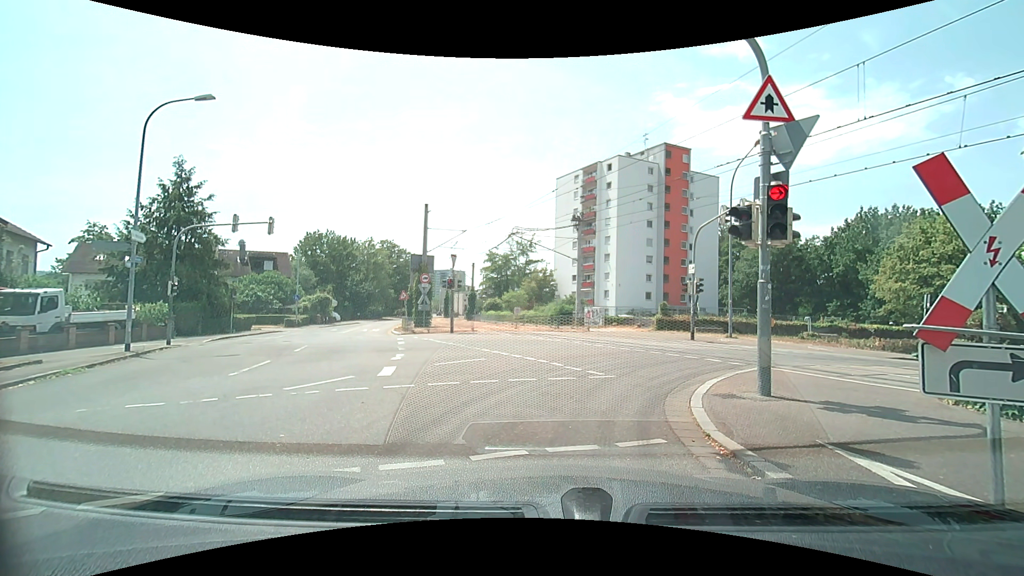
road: residential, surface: asphalt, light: Day
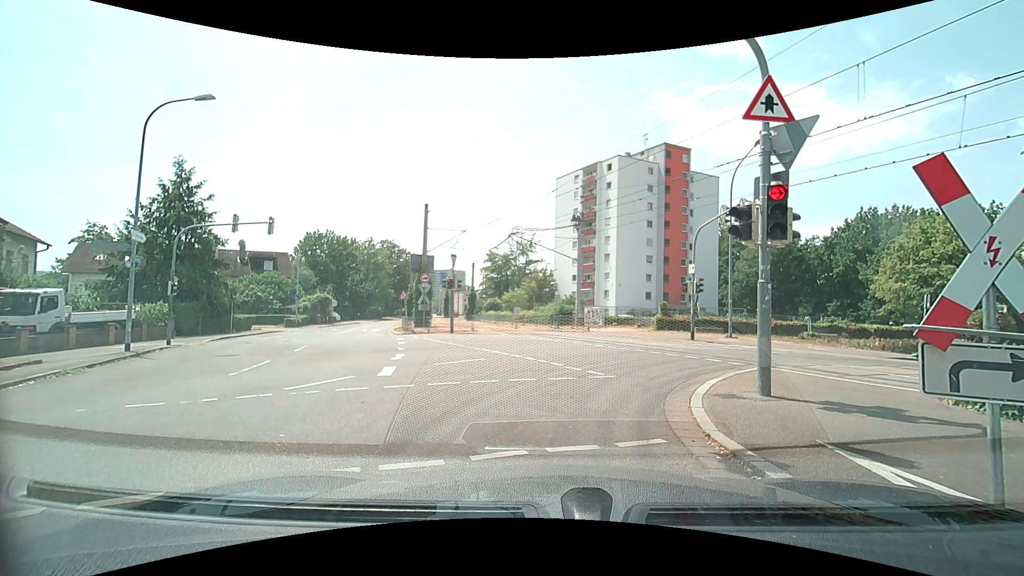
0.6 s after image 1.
(0.0, 0.0) m; 0°
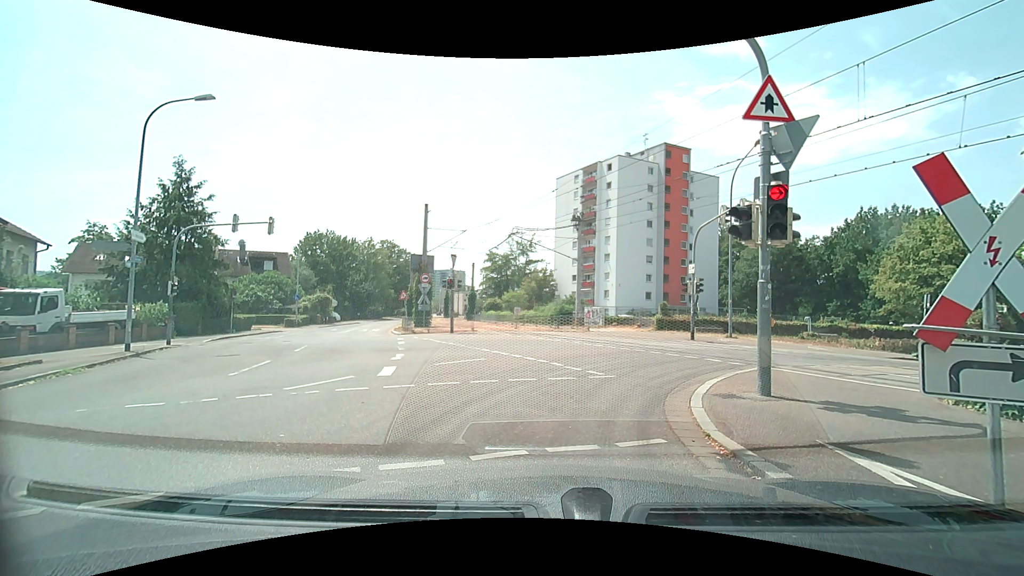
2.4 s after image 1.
(0.0, 0.0) m; 0°
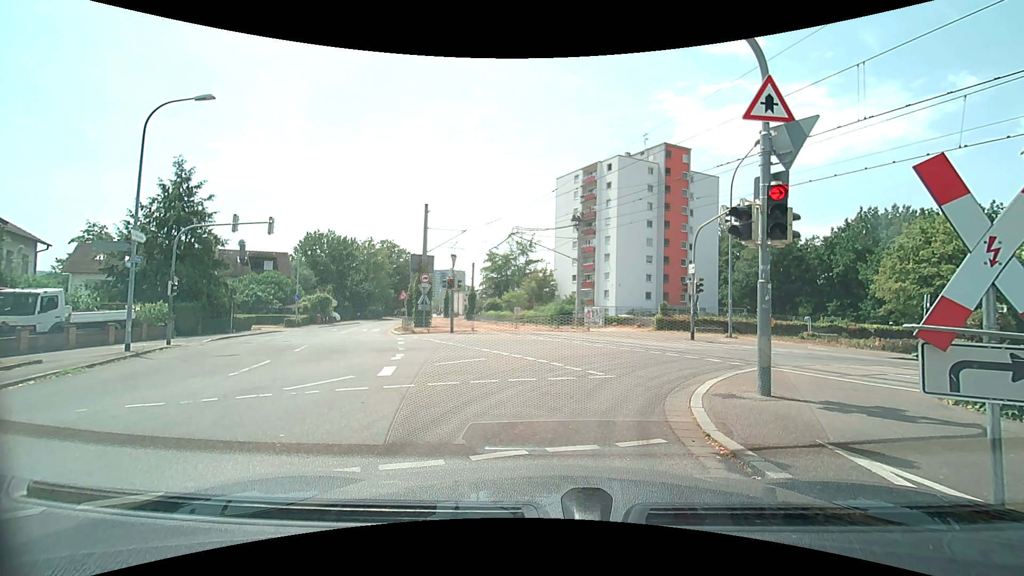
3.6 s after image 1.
(0.0, 0.0) m; 0°
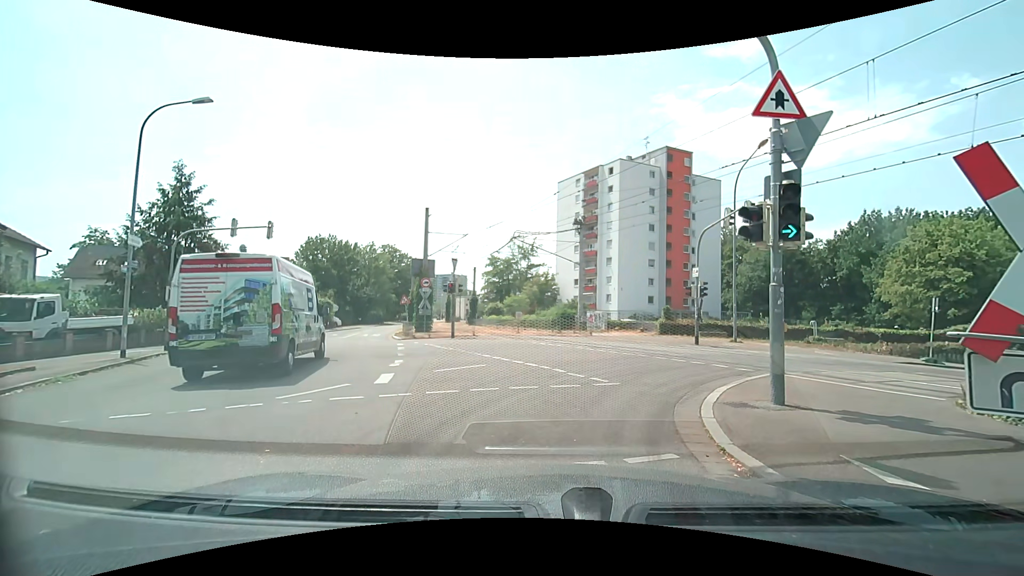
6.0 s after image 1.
(0.0, +0.4) m; 0°
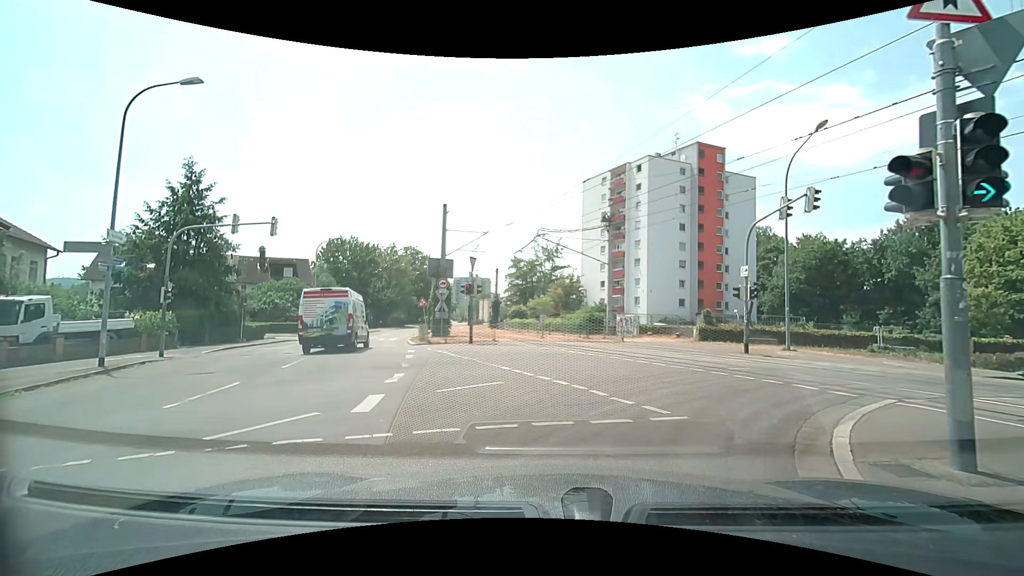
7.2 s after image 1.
(-0.1, +2.6) m; -5°
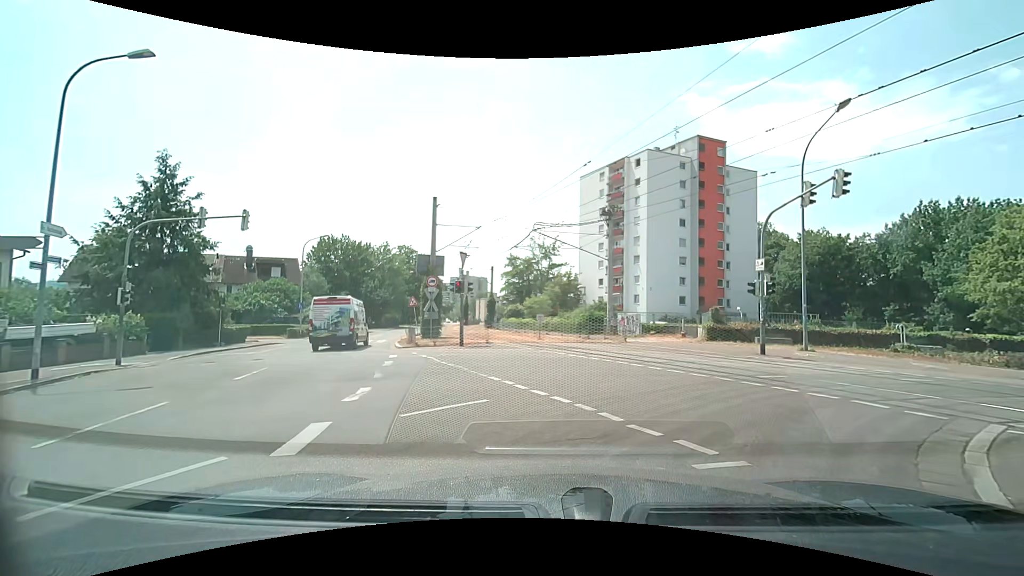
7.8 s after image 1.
(+0.1, +2.0) m; +3°
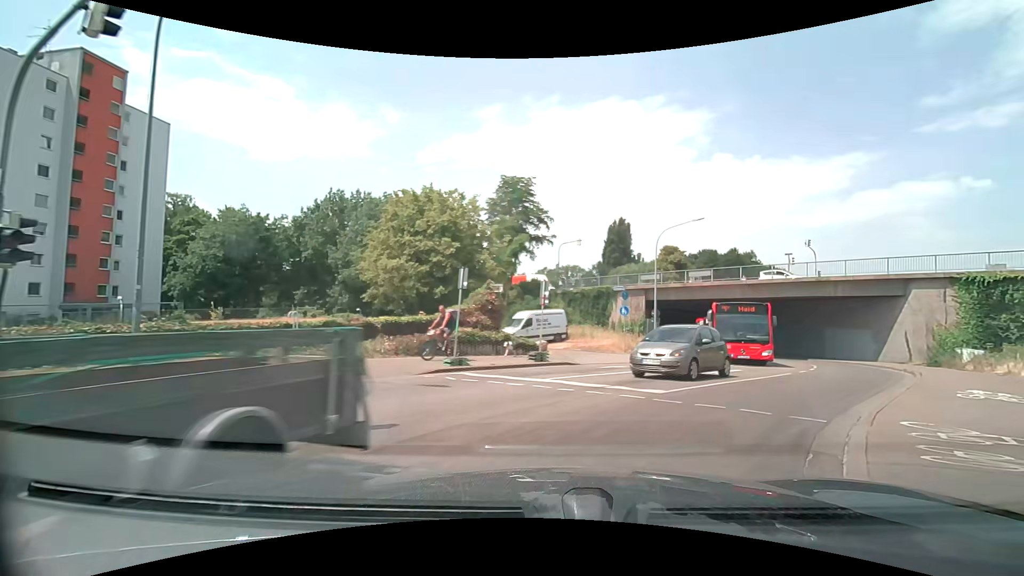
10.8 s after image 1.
(+4.4, +10.6) m; +57°
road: tertiary
